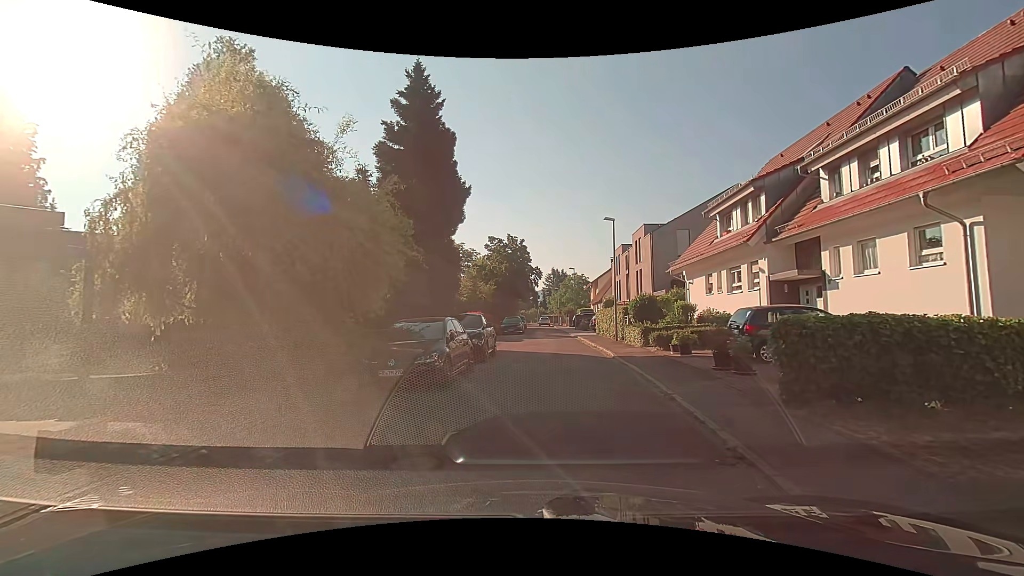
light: Day
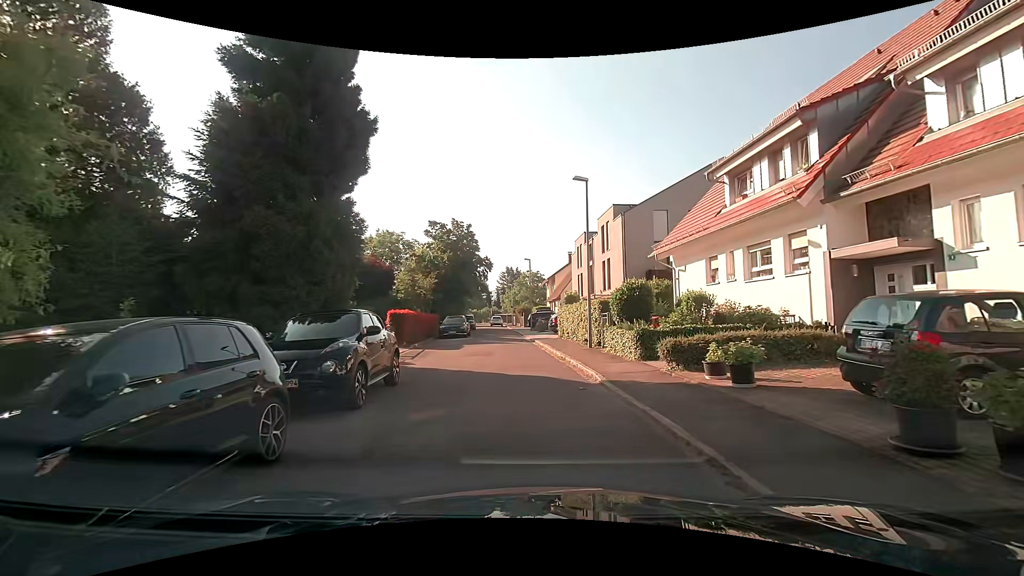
(+0.5, +7.8) m; +6°
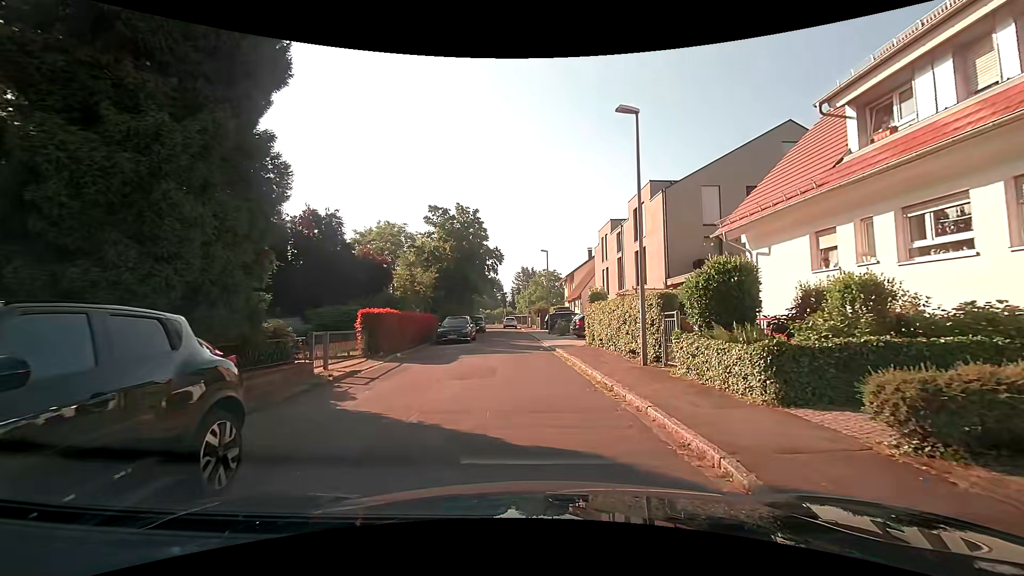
(-0.1, +6.3) m; -3°
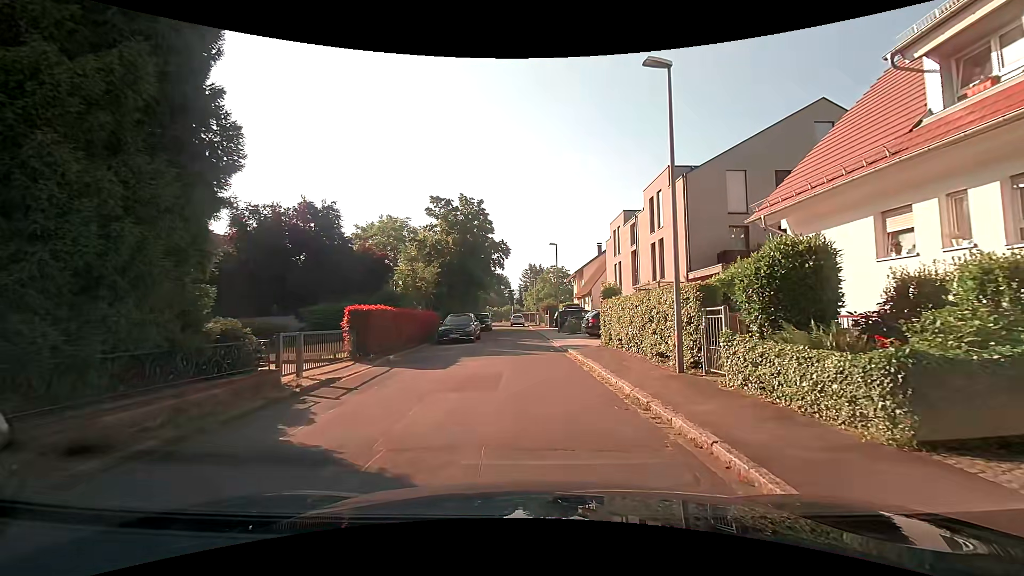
(0.0, +2.1) m; 0°
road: residential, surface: asphalt
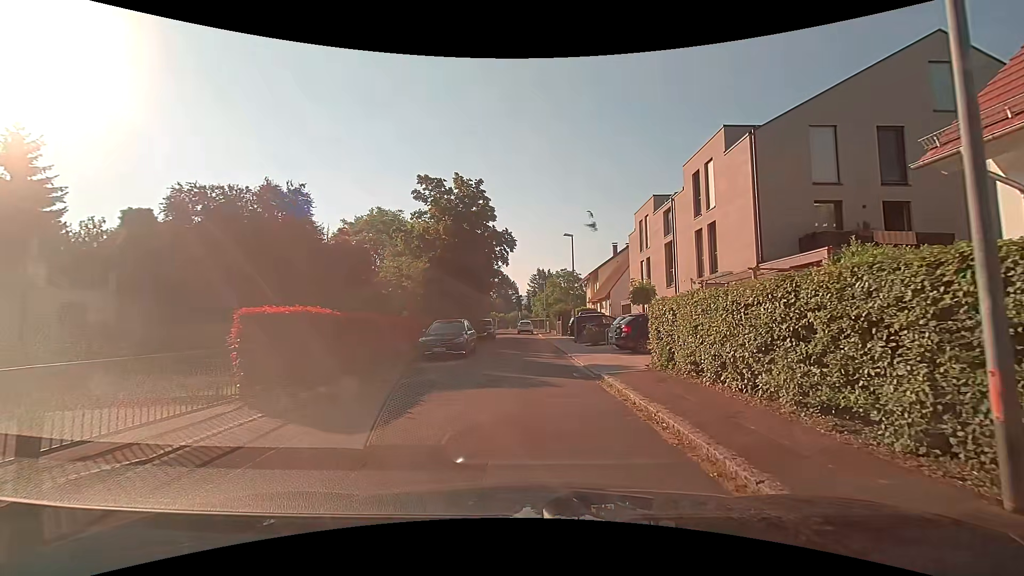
(0.0, +6.5) m; 0°
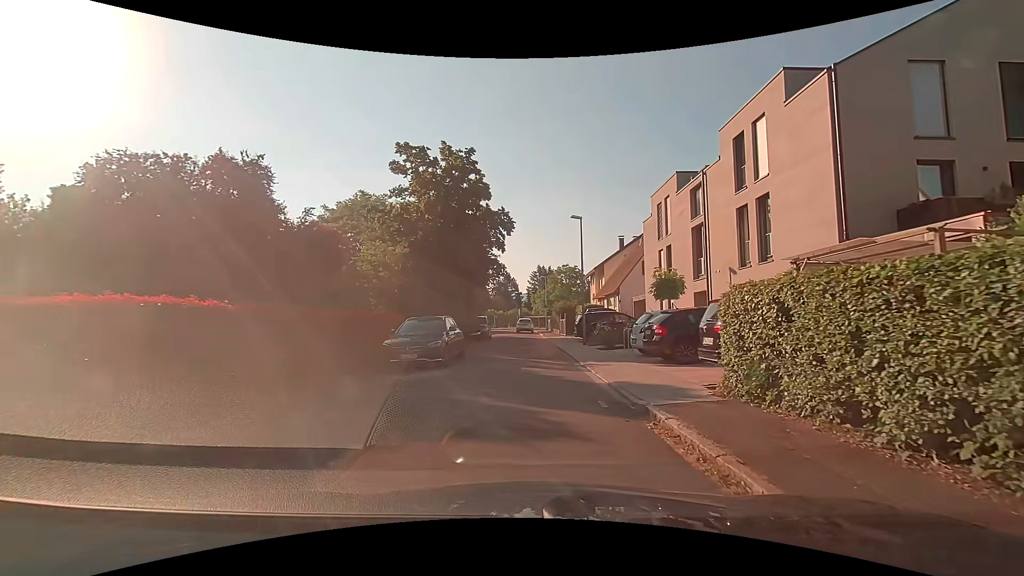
(-0.1, +4.7) m; -1°
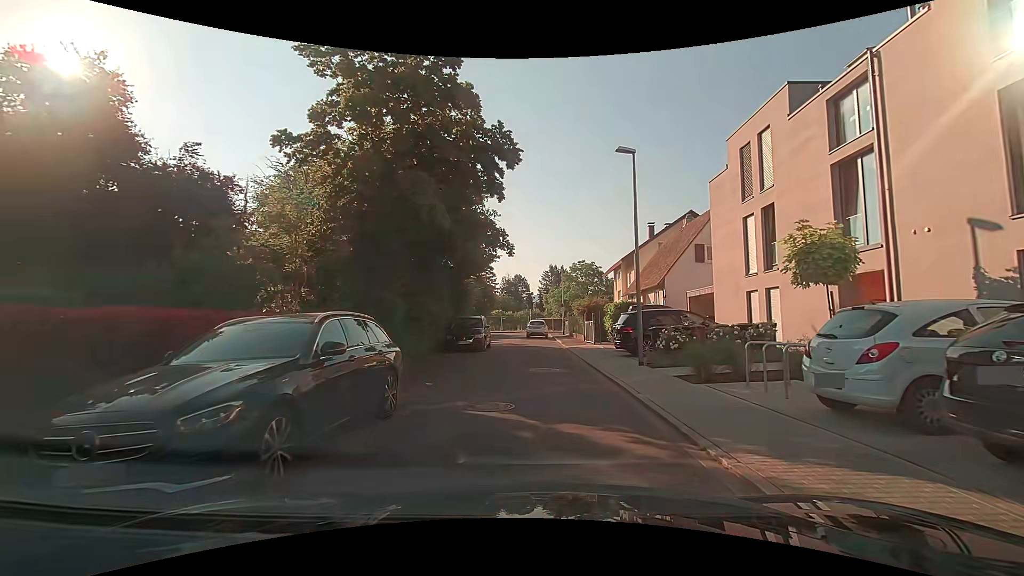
(-0.1, +10.2) m; -2°
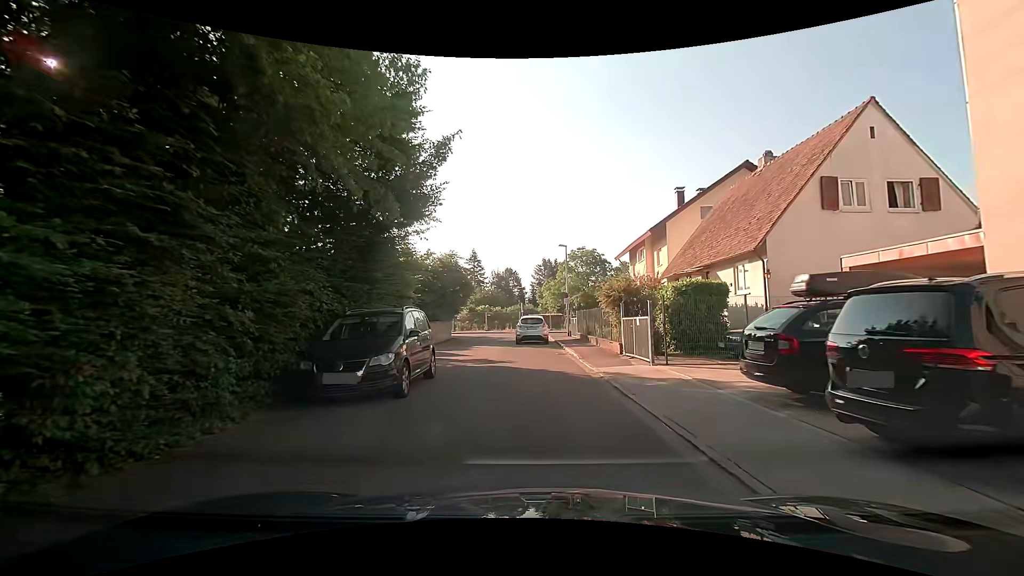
(+0.1, +13.9) m; 0°
